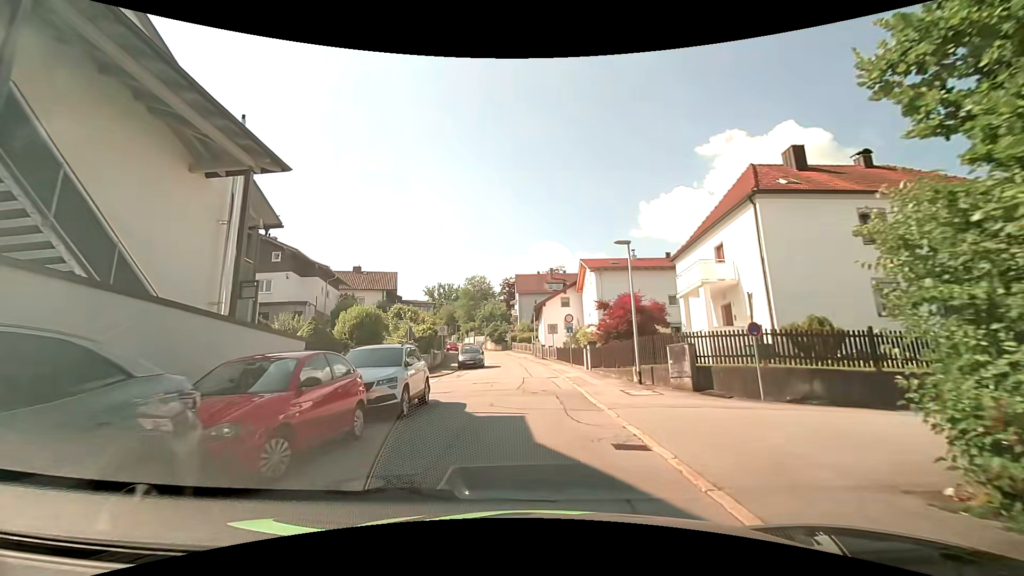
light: Day
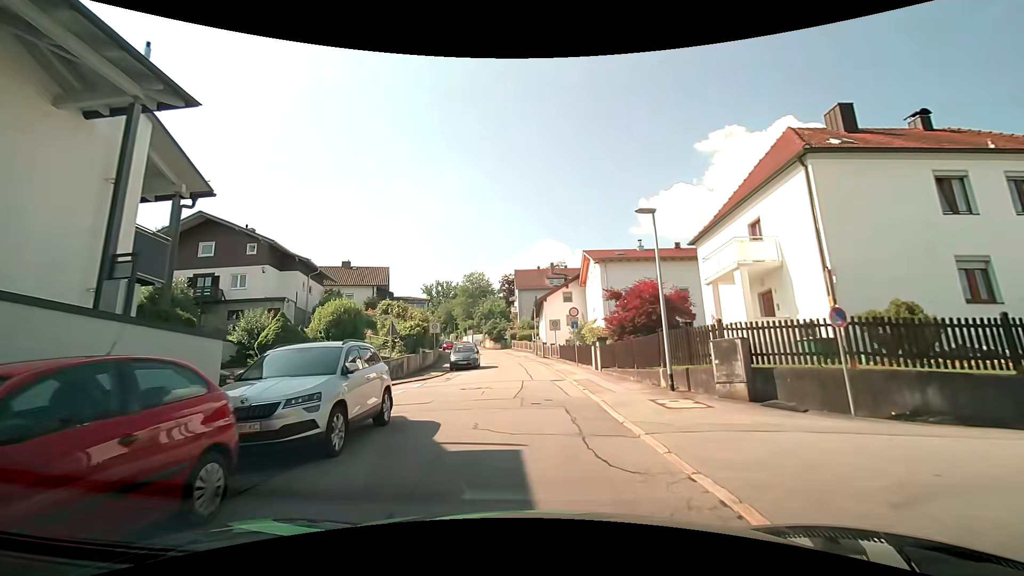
(-0.1, +3.7) m; -1°
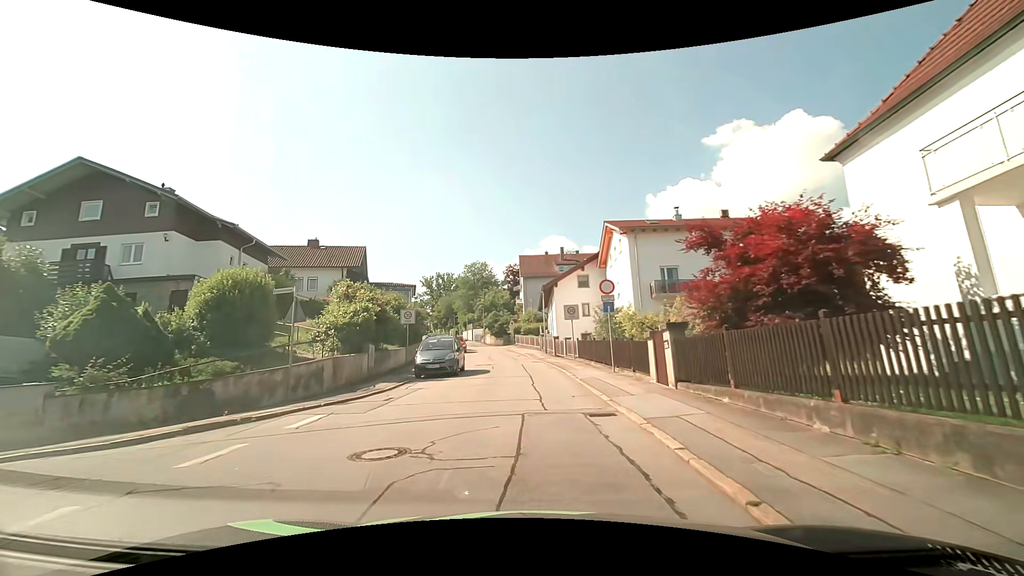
(-0.1, +10.9) m; -1°
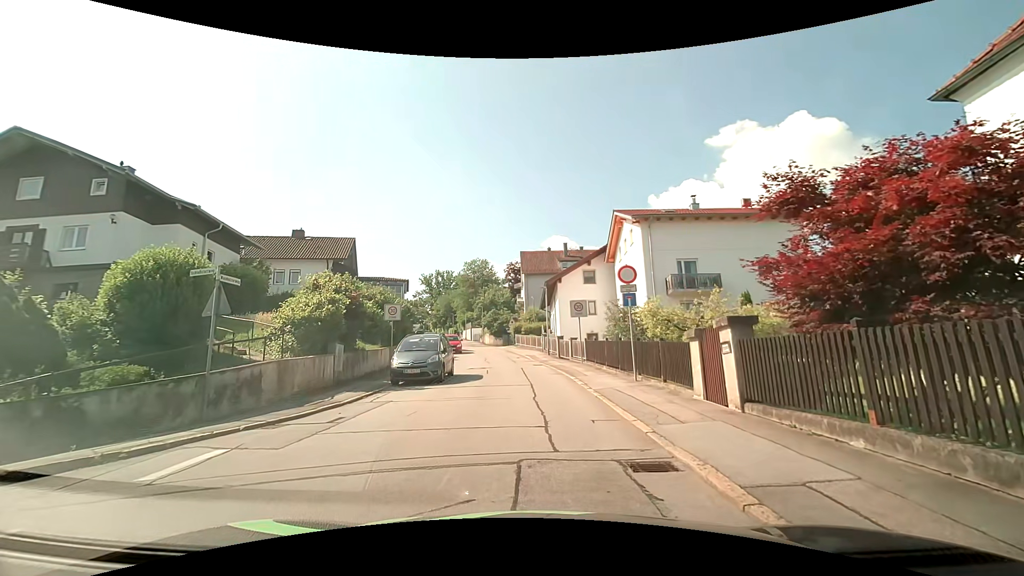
(0.0, +3.1) m; -1°
